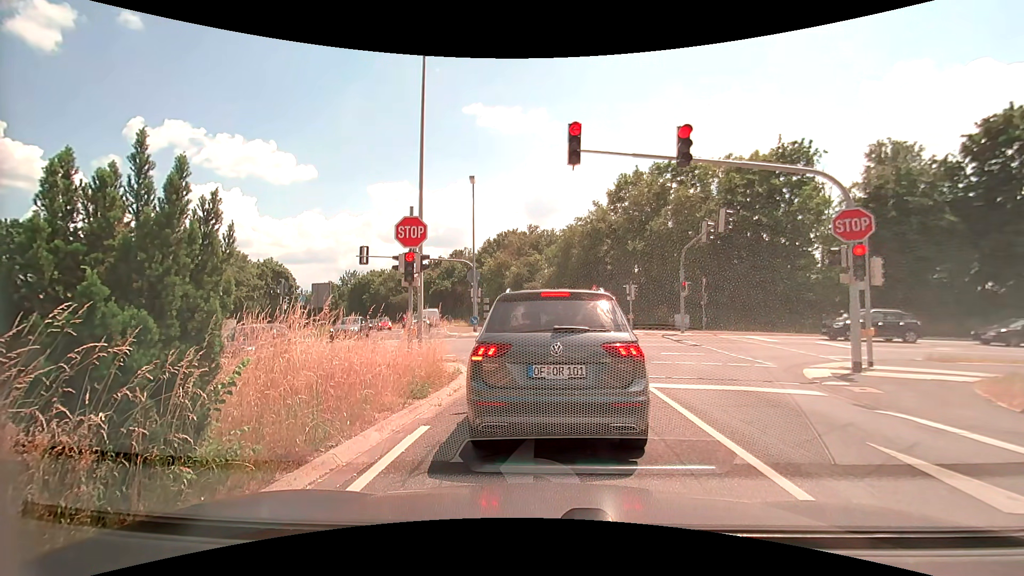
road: secondary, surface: asphalt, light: Day
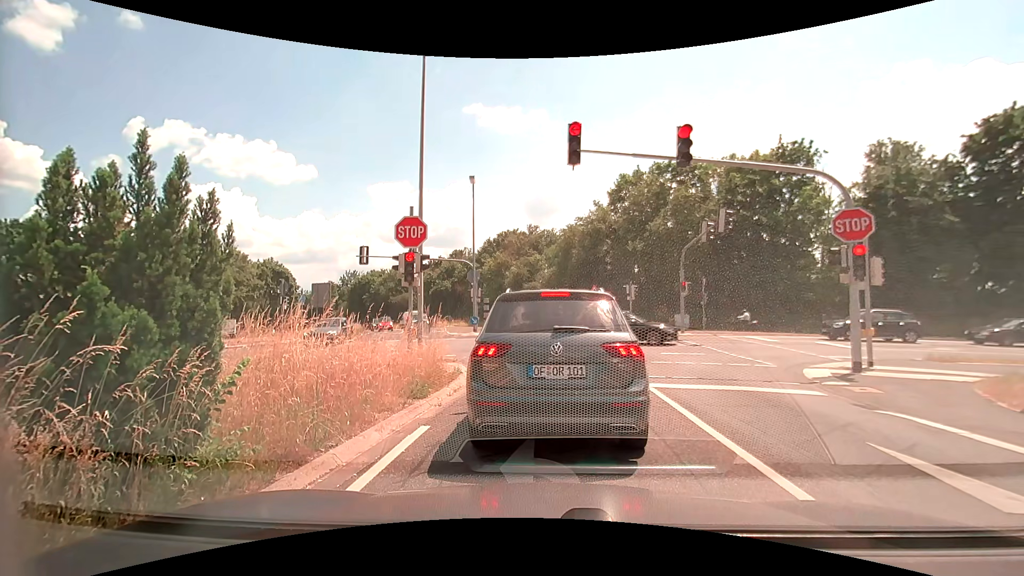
(0.0, 0.0) m; 0°
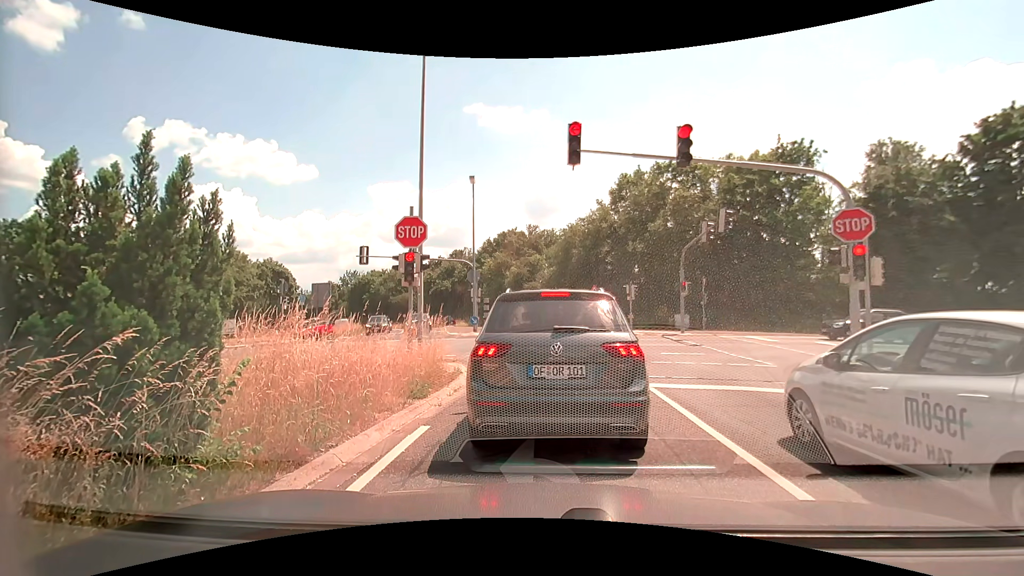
(0.0, 0.0) m; 0°
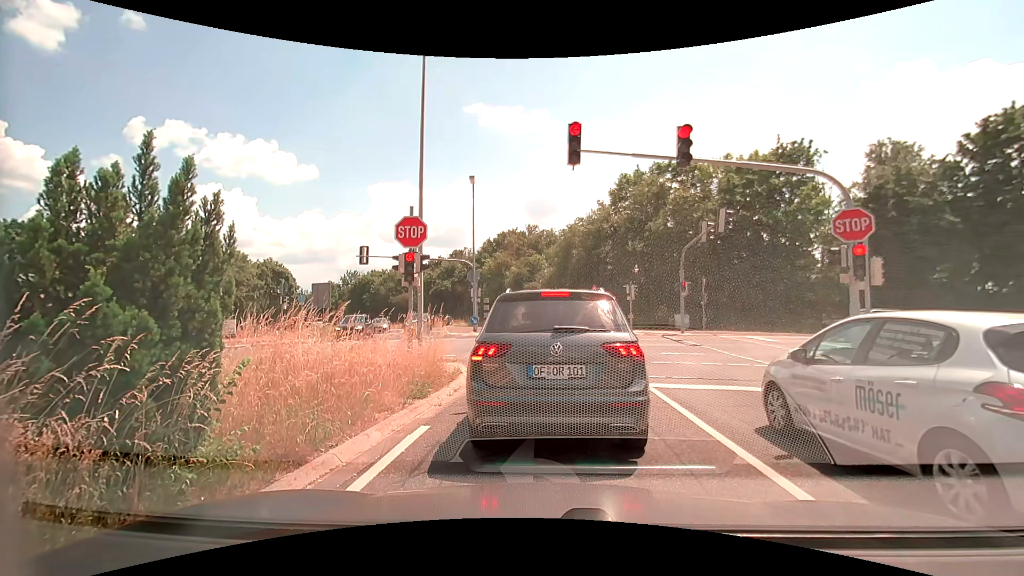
(0.0, 0.0) m; 0°
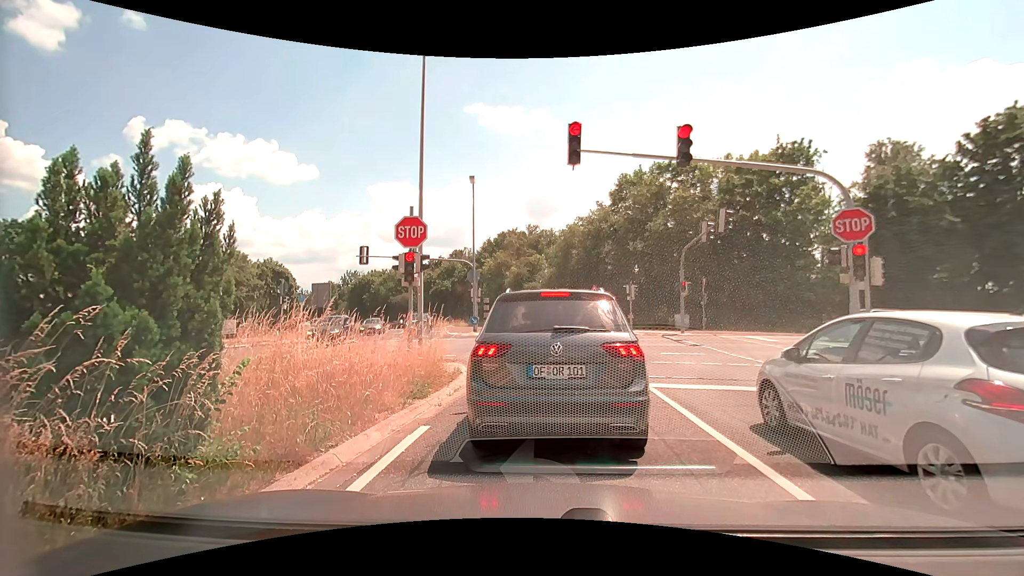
(0.0, 0.0) m; 0°
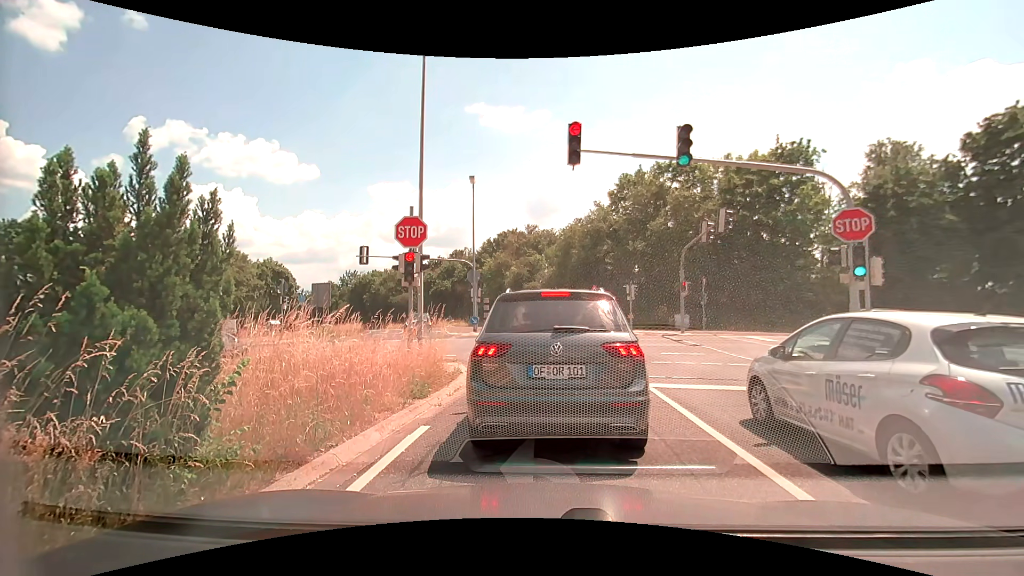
(0.0, 0.0) m; 0°
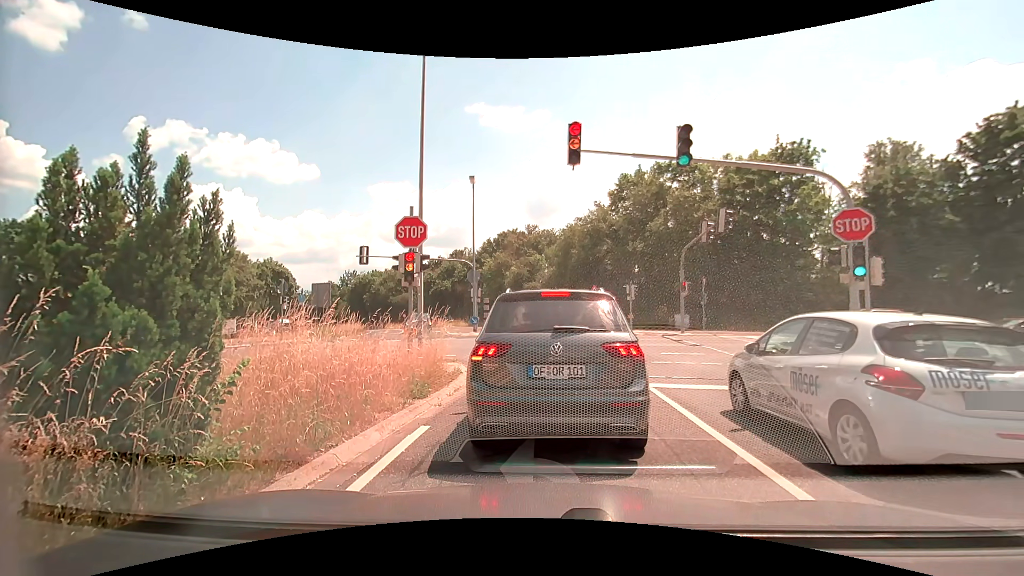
(0.0, 0.0) m; 0°
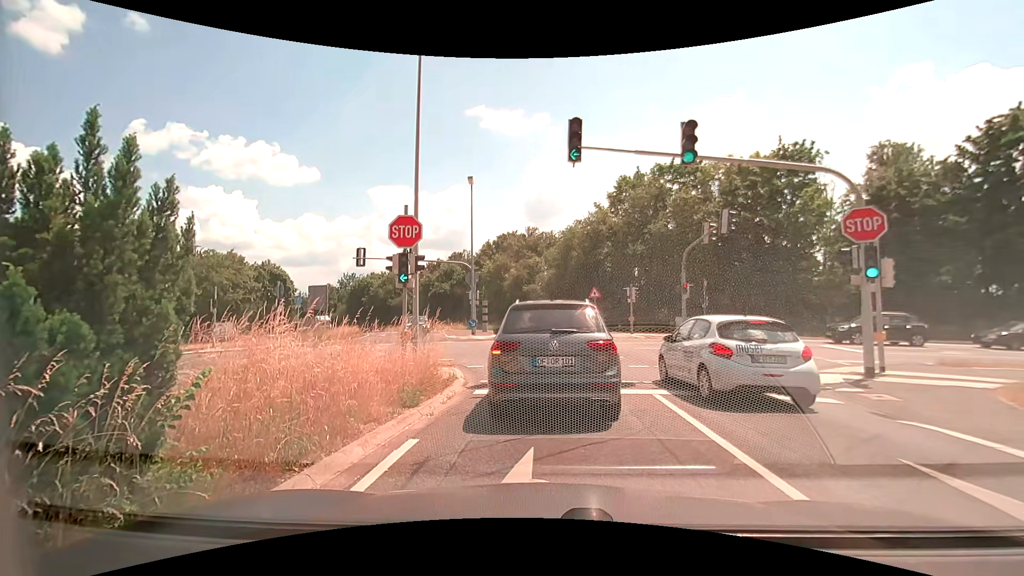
(0.0, +0.5) m; 0°
(0, +10) (-2, +20) (-9, +27) (-18, +30) (-28, +29) (-38, +28) (-48, +27) (-58, +26) (-68, +24) (-78, +22) m
